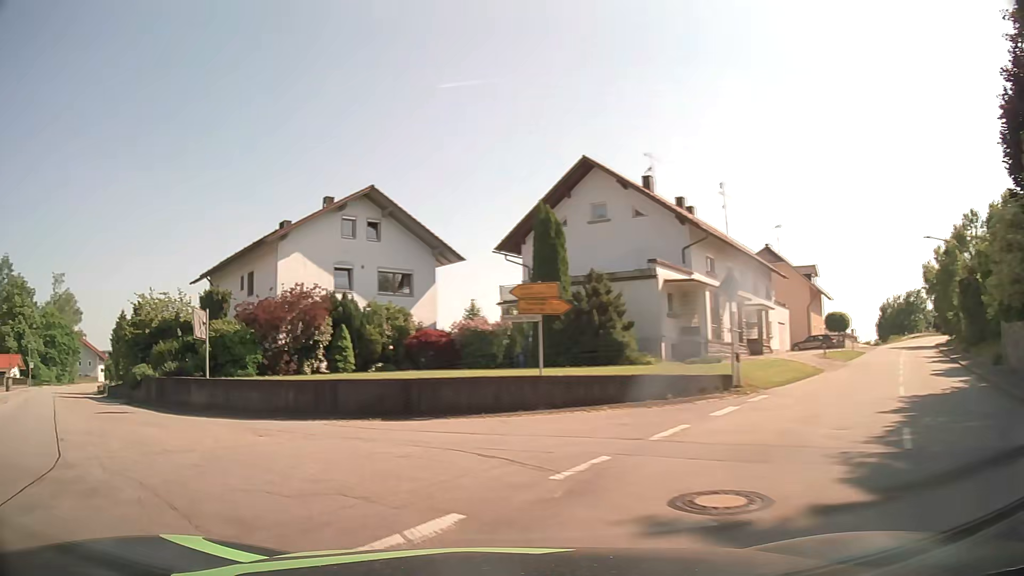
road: secondary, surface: asphalt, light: Day
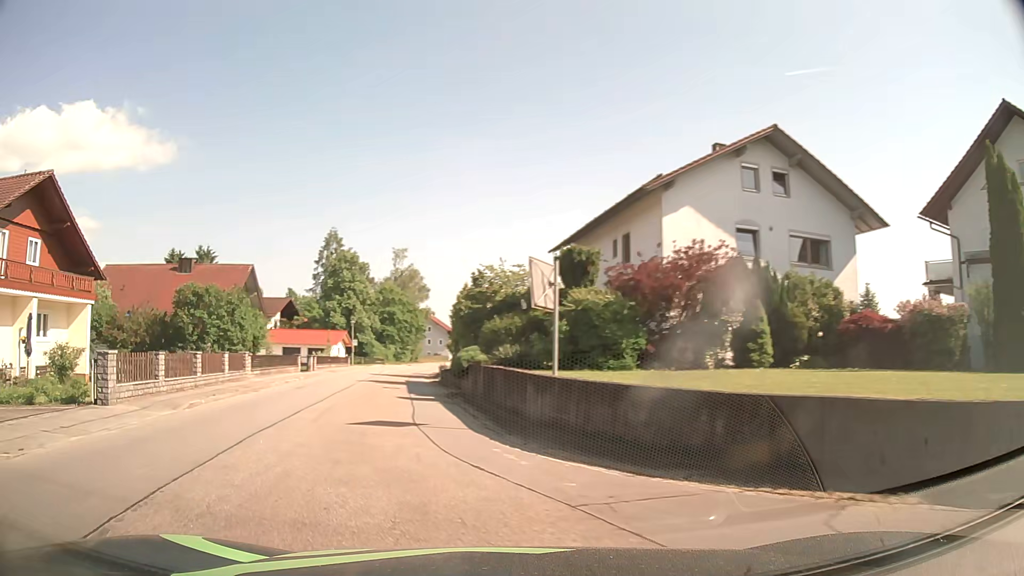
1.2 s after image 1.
(-2.3, +8.2) m; -31°
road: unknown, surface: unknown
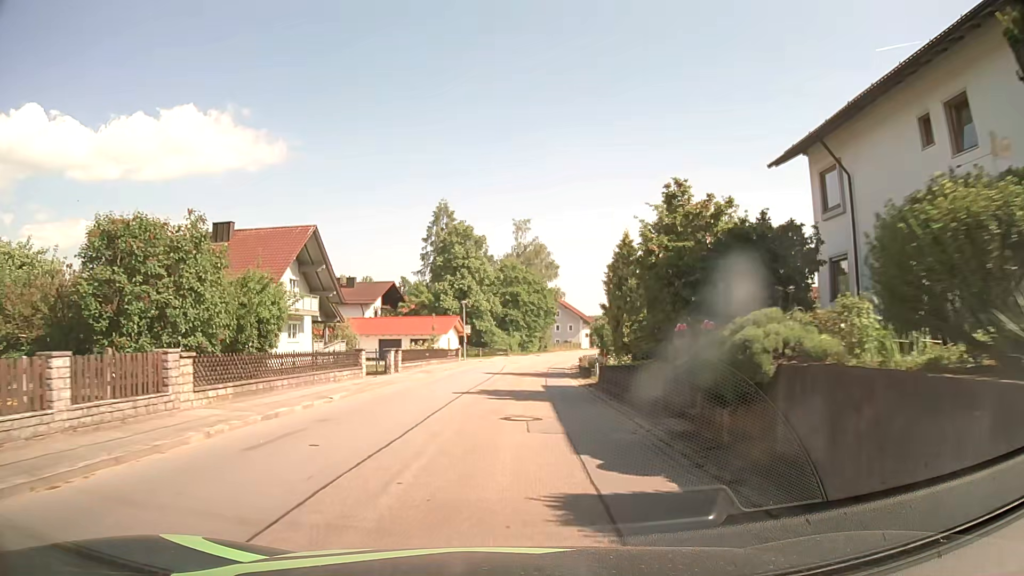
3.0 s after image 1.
(-3.1, +16.5) m; -13°
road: tertiary
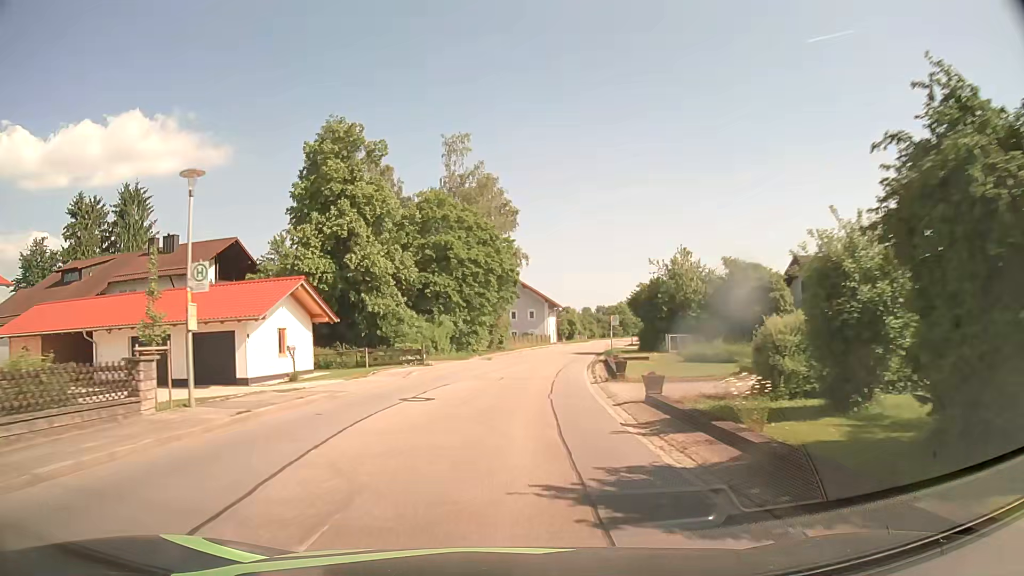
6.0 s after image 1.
(+1.6, +39.0) m; +4°
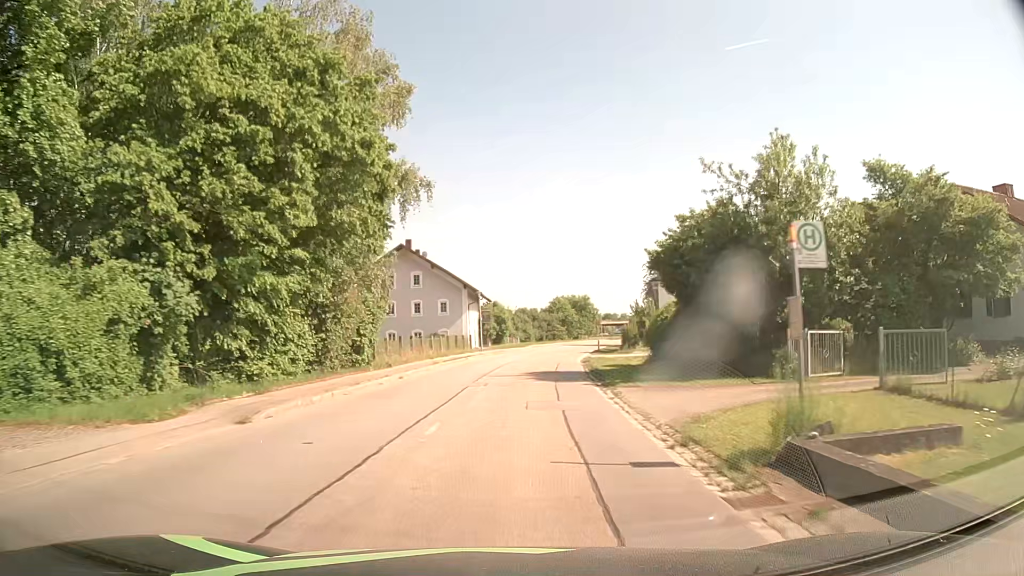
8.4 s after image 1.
(+1.9, +31.4) m; +7°
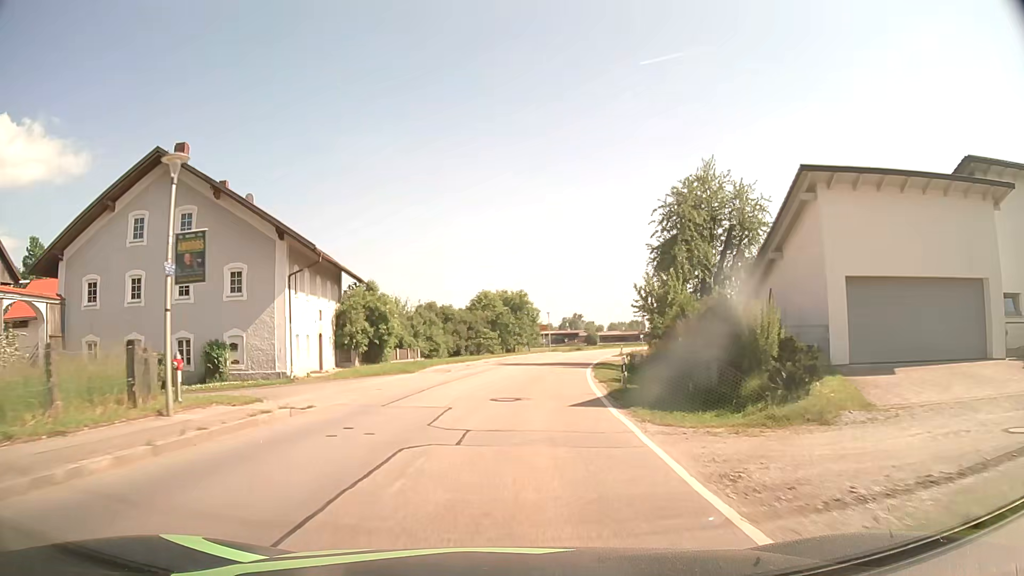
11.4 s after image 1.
(+2.4, +38.3) m; +7°
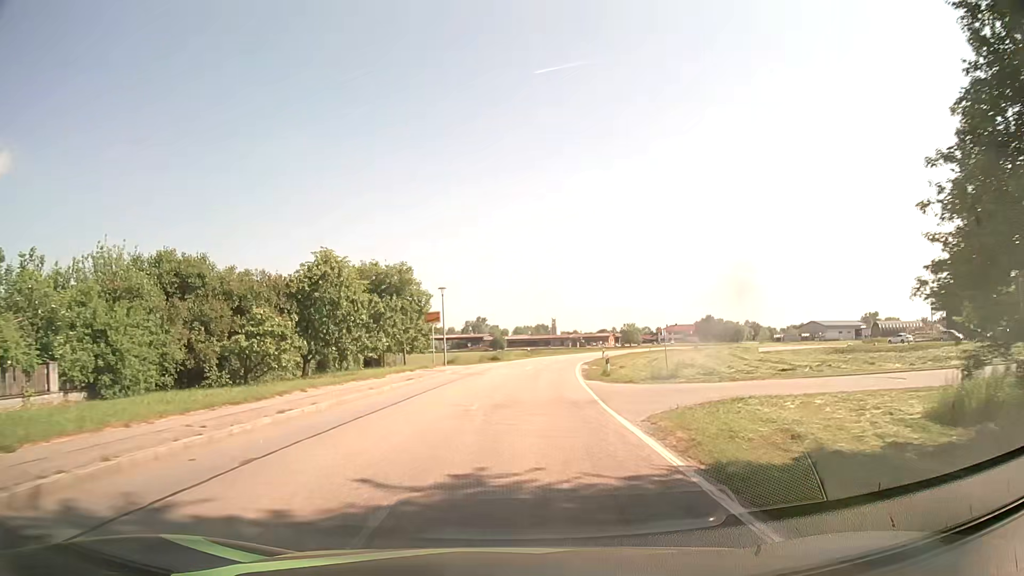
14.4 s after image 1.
(+2.6, +38.1) m; +8°
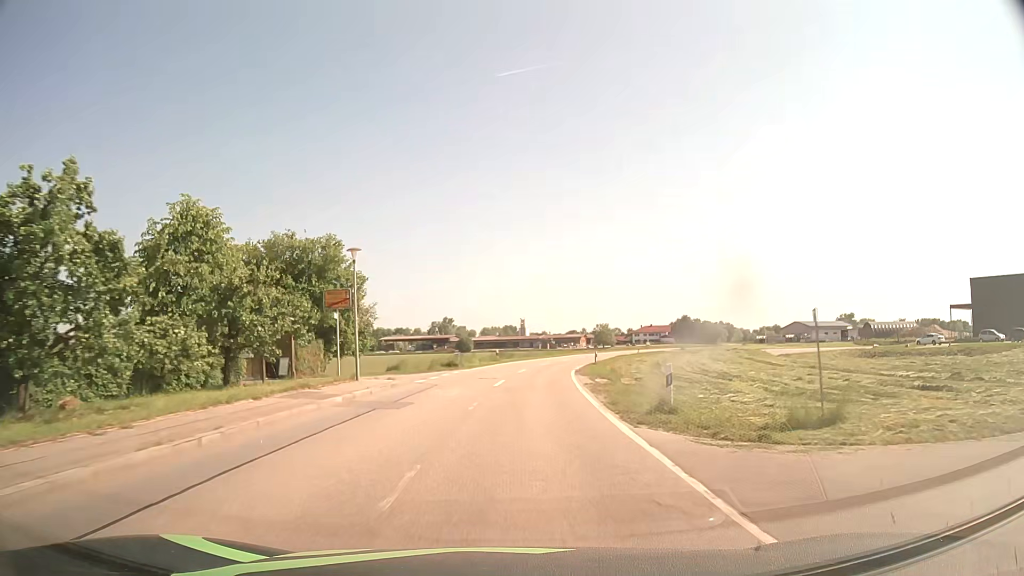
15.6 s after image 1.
(+0.5, +16.1) m; +4°
(0, +10) (0, +20) (+1, +30) (+2, +40) (+3, +50) (+5, +60) (+7, +69) (+10, +79) (+13, +89) (+16, +98) m
